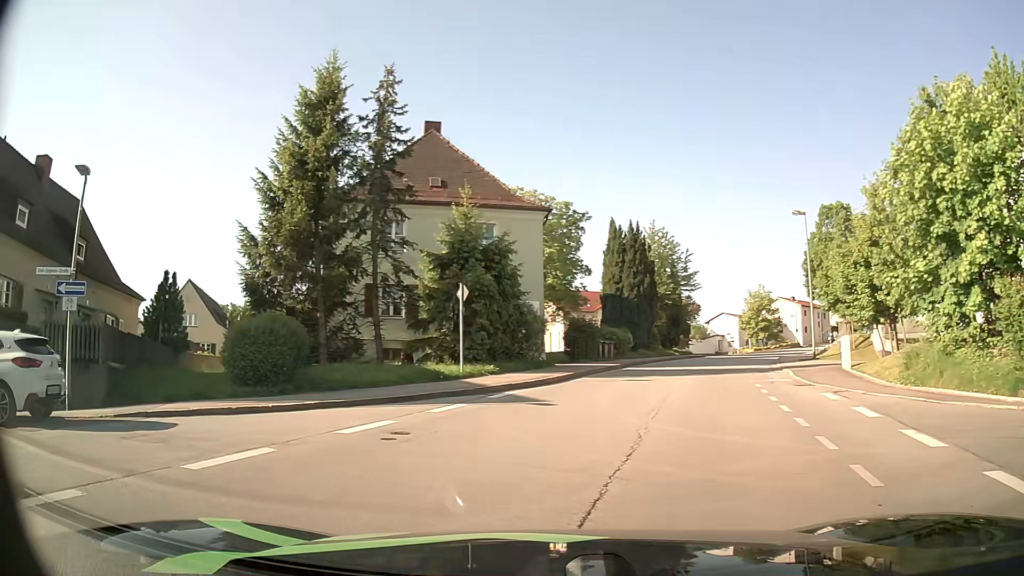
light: Day
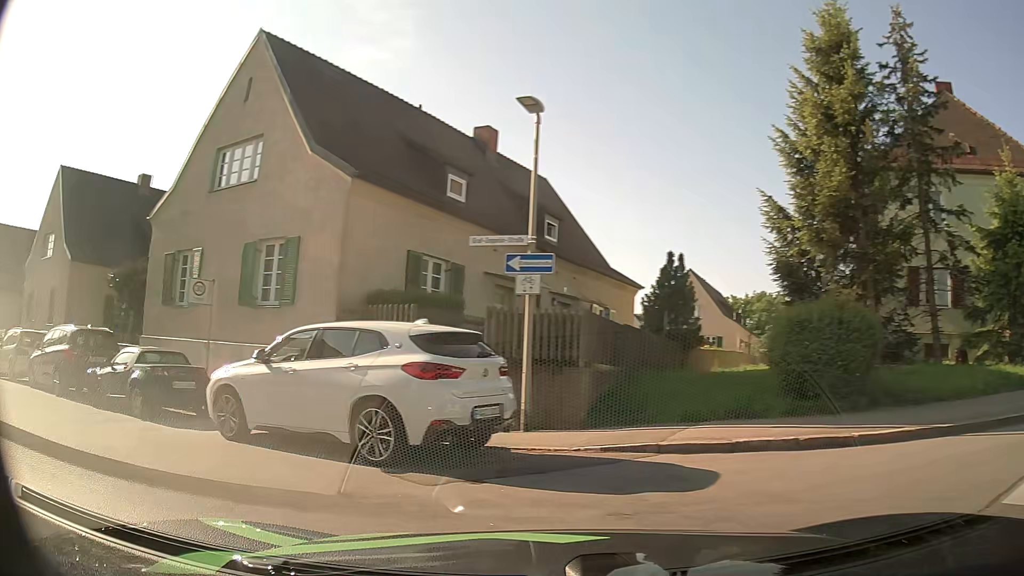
(-1.5, +4.3) m; -41°
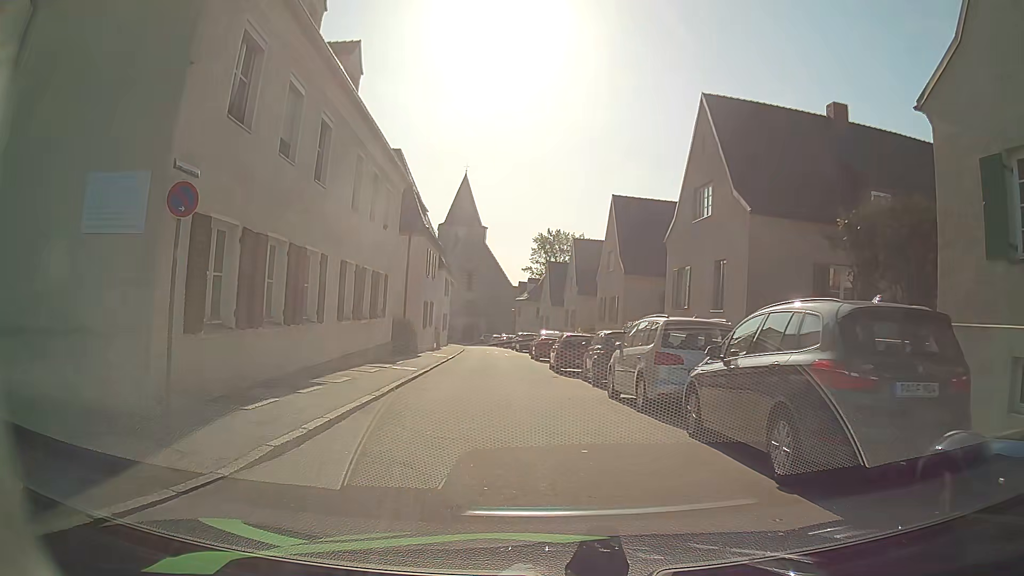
(-6.0, +8.0) m; -59°
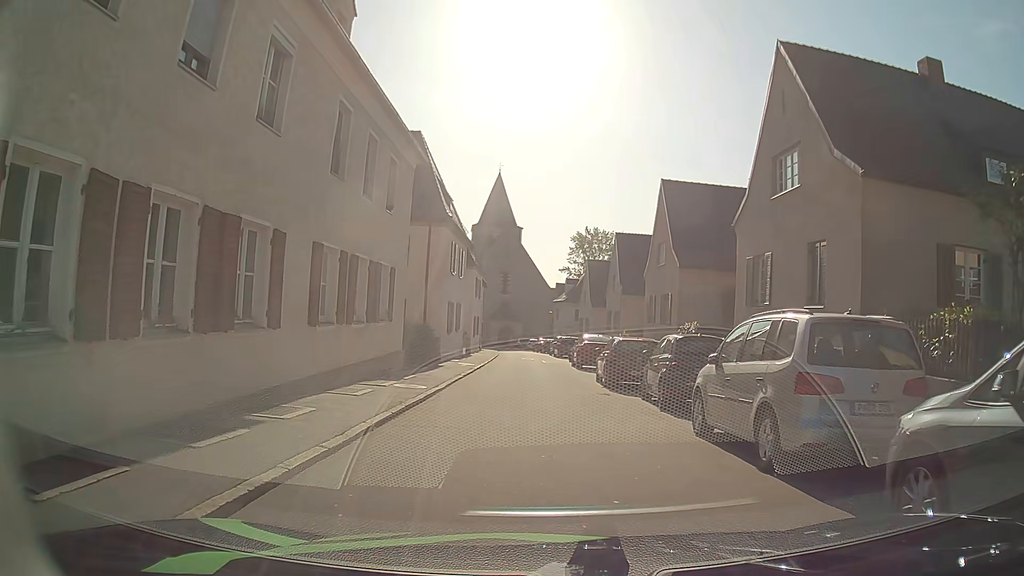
(-0.1, +4.6) m; -2°
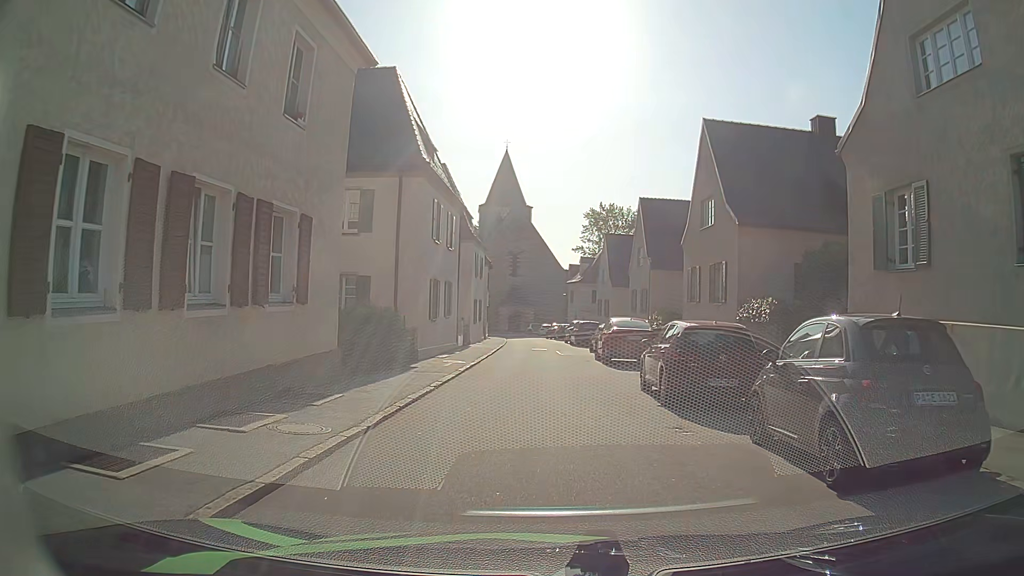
(0.0, +7.6) m; -1°
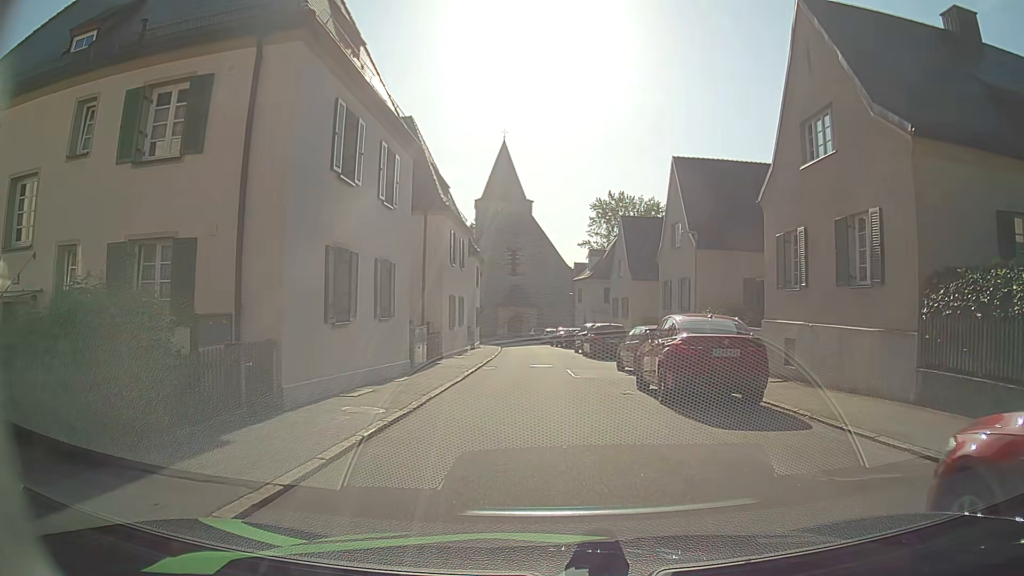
(+0.1, +11.2) m; +1°
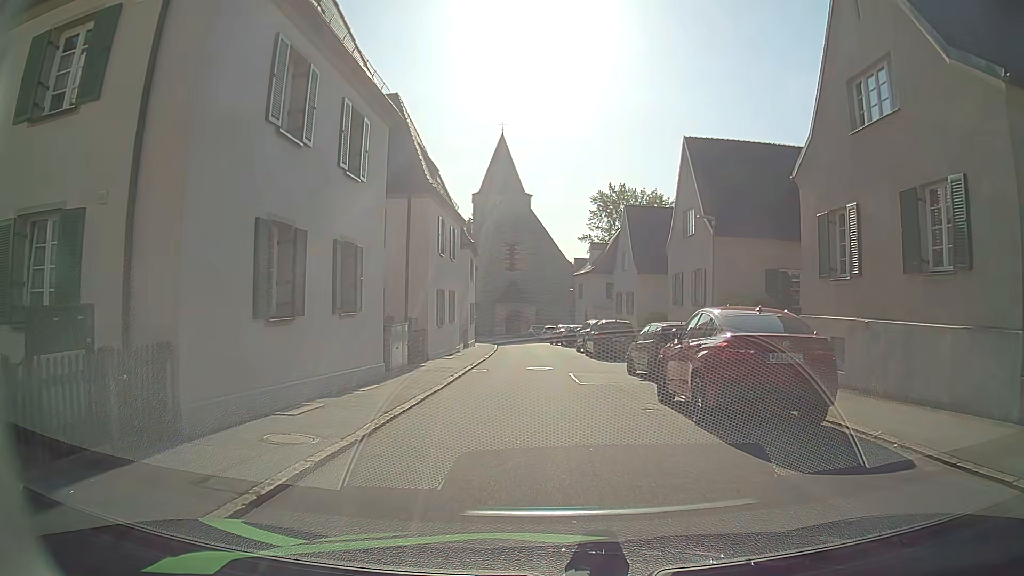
(0.0, +3.0) m; -1°
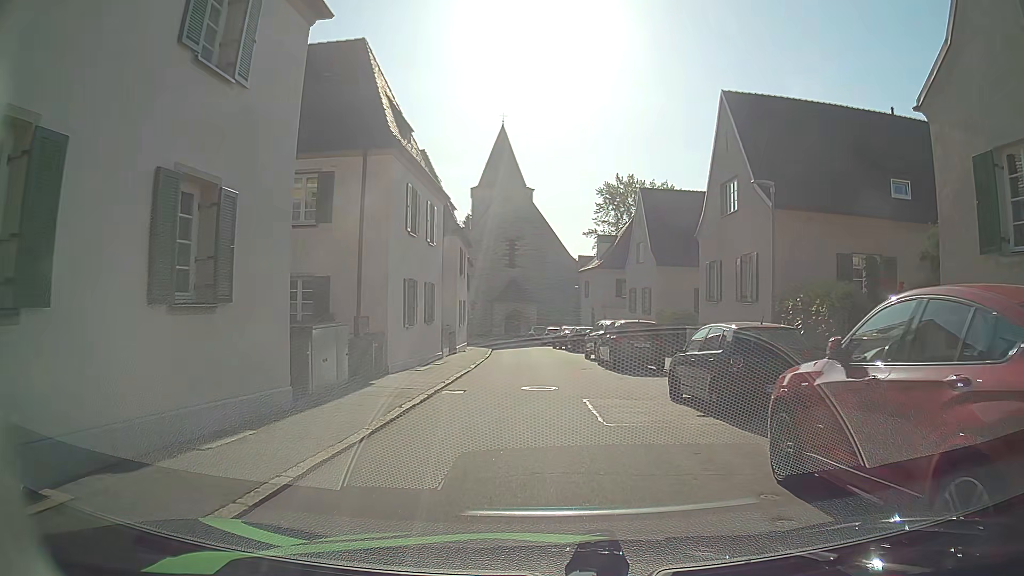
(0.0, +6.3) m; -1°
